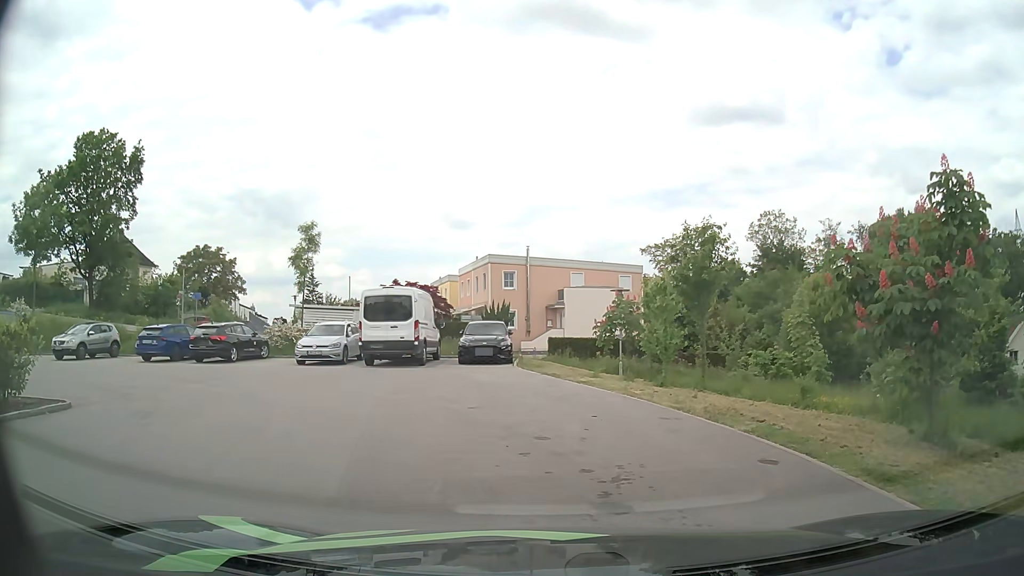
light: Day
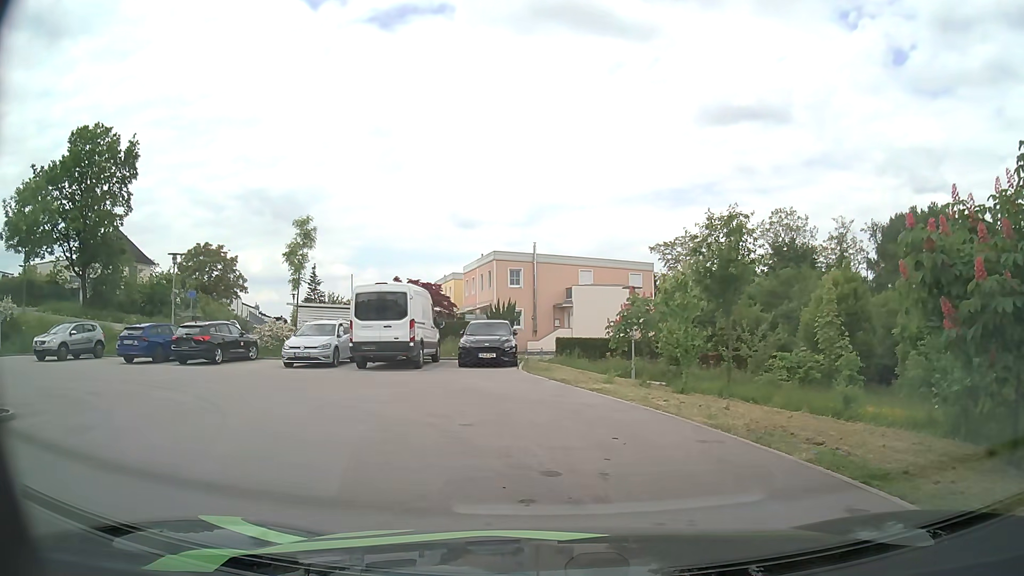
(0.0, +1.8) m; -1°
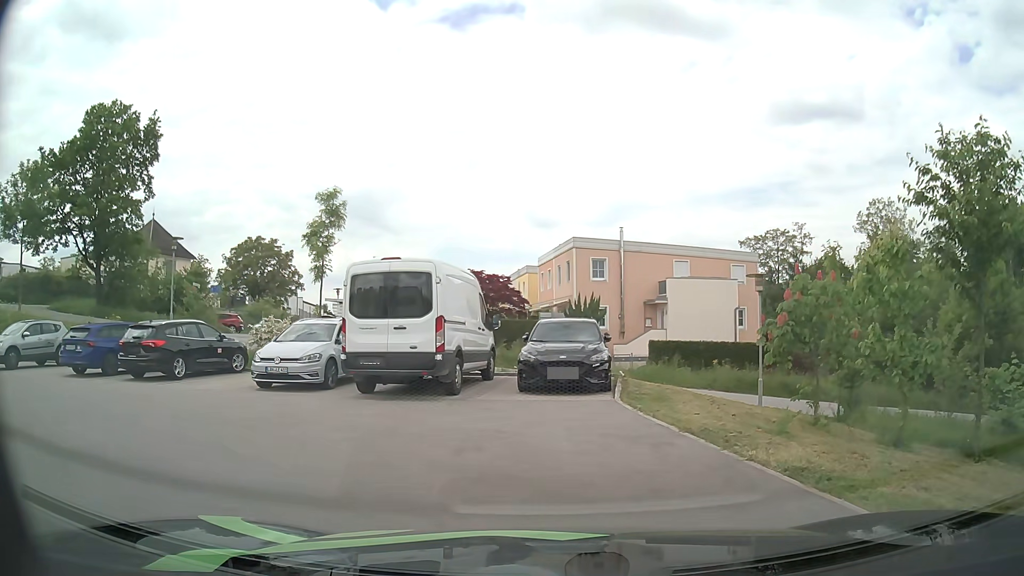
(-0.3, +7.5) m; -6°
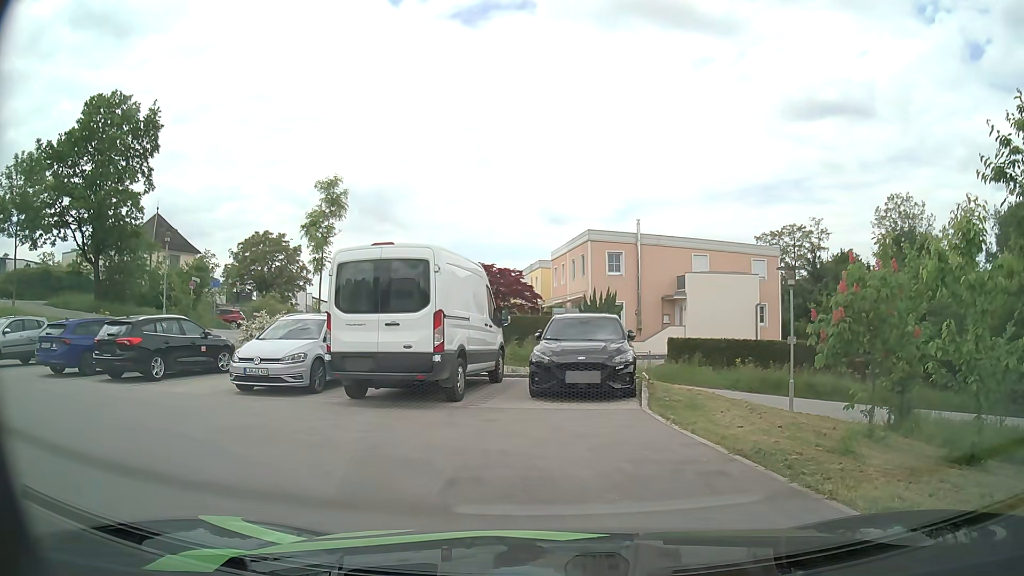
(0.0, +1.6) m; 0°
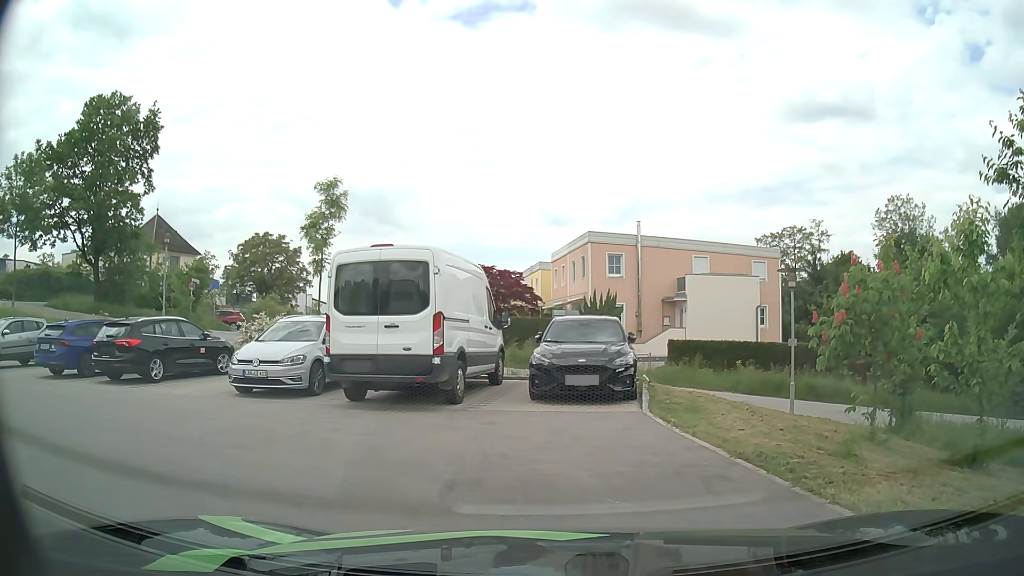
(0.0, +0.1) m; 0°
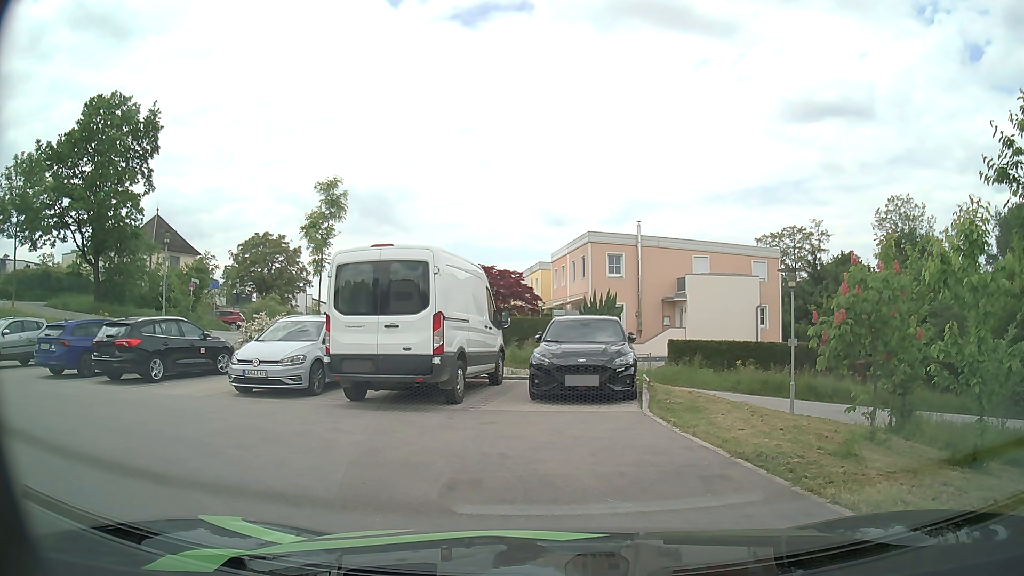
(0.0, +0.1) m; 0°
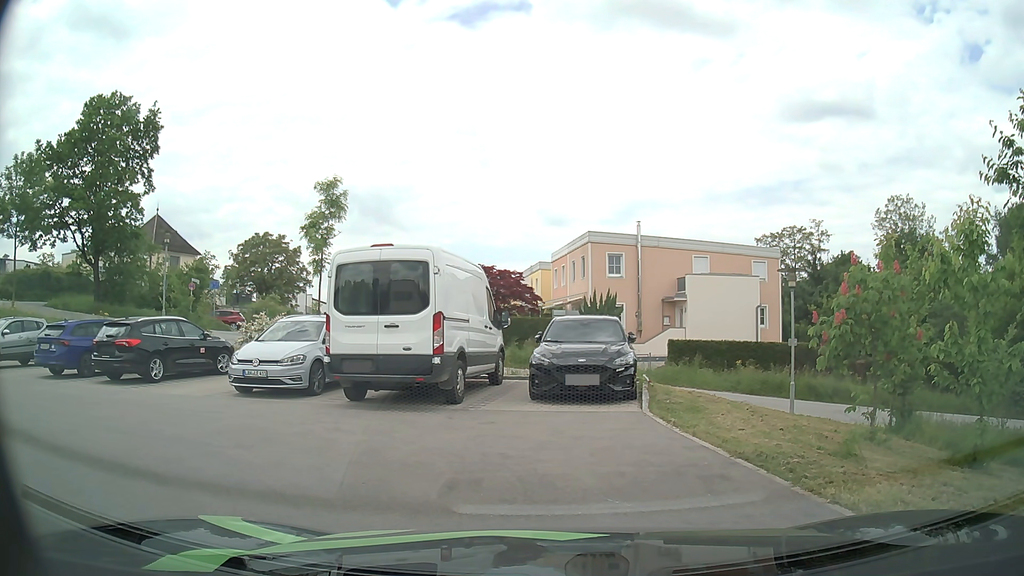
(0.0, 0.0) m; 0°
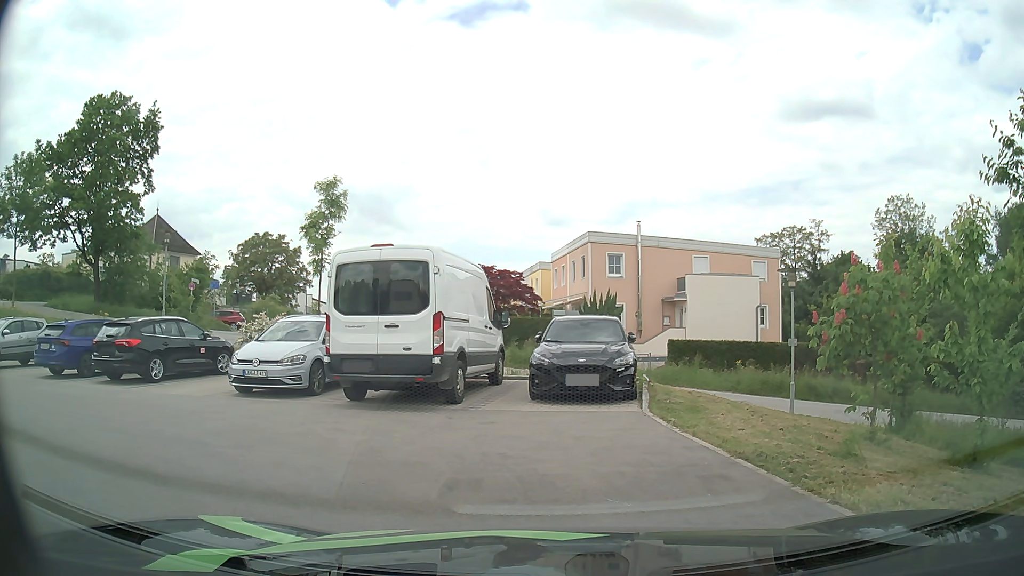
(0.0, 0.0) m; 0°
